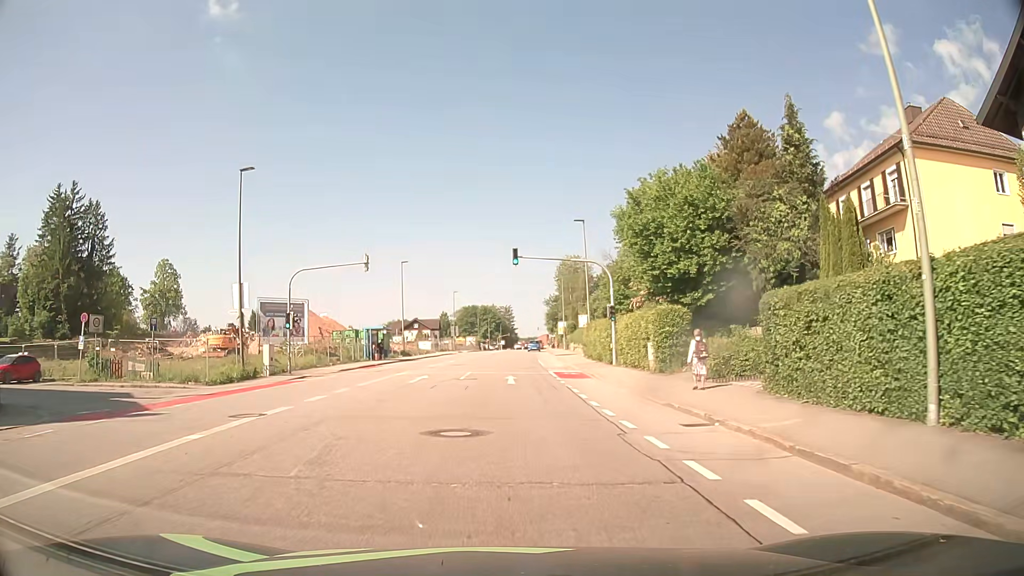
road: residential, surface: asphalt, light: Day
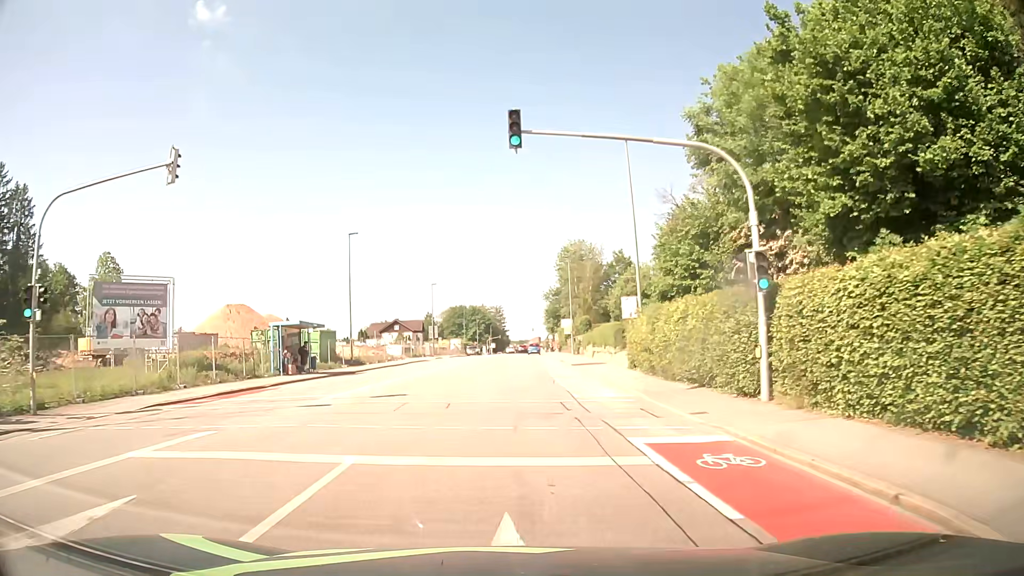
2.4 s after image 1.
(-0.1, +21.7) m; +1°
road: tertiary
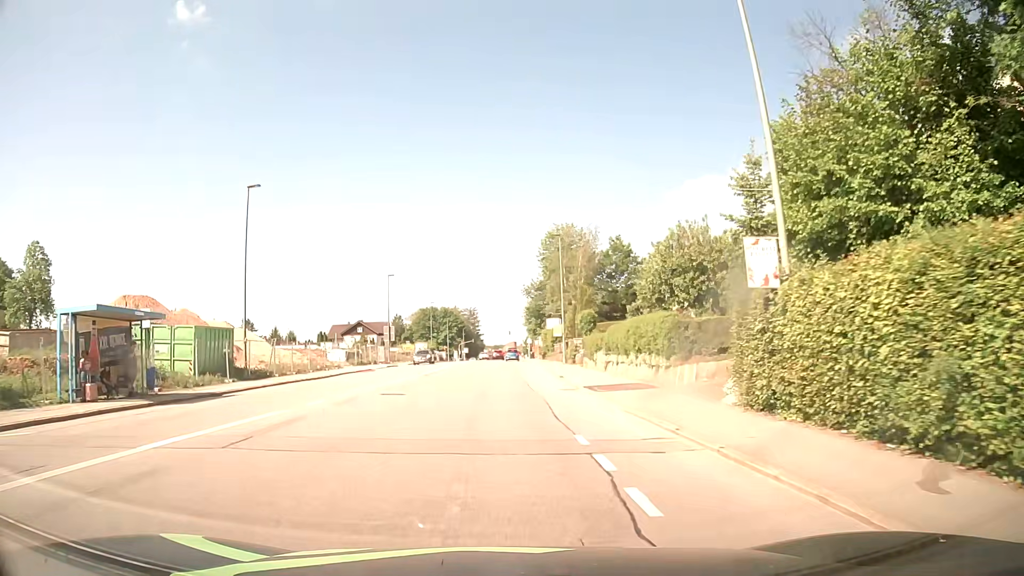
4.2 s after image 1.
(+0.3, +17.5) m; +2°
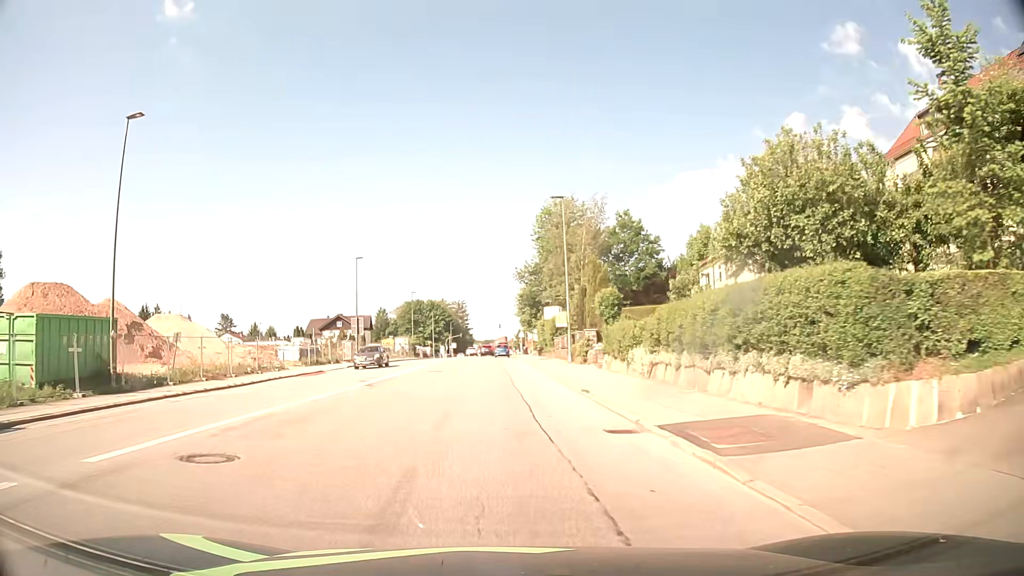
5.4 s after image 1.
(+0.1, +12.2) m; +1°
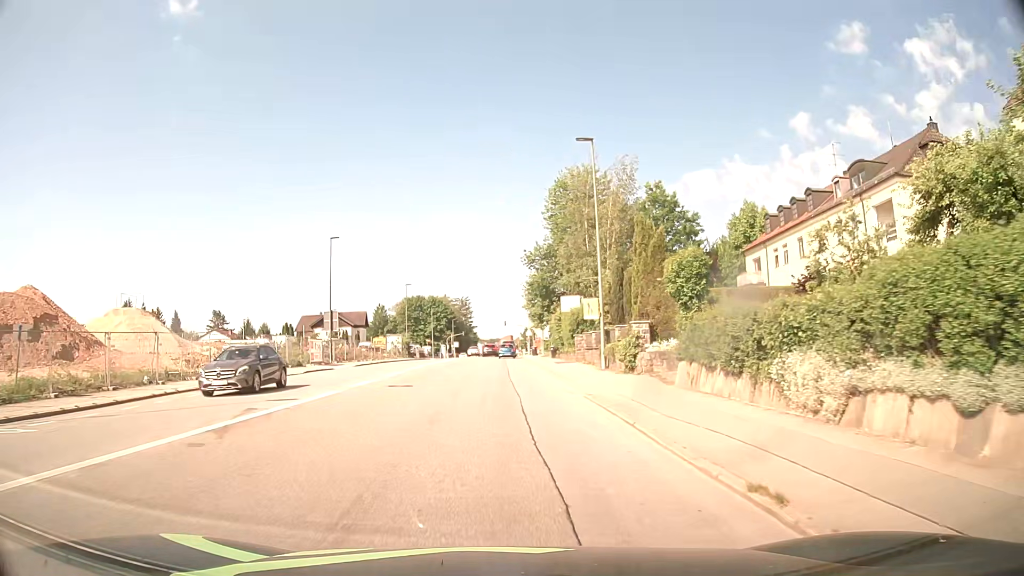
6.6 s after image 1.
(-0.1, +12.1) m; -1°
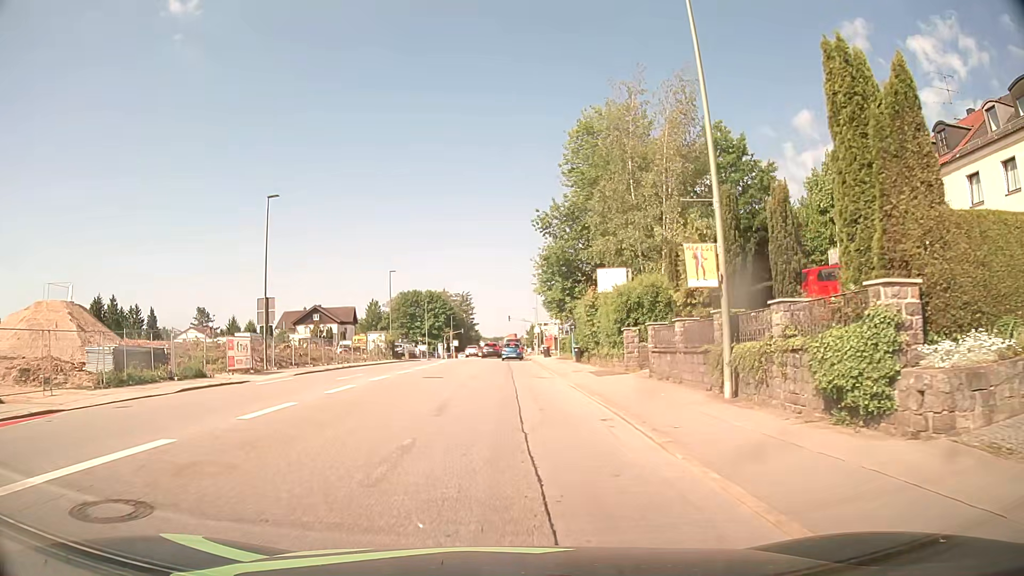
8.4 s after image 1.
(-0.1, +15.9) m; 0°
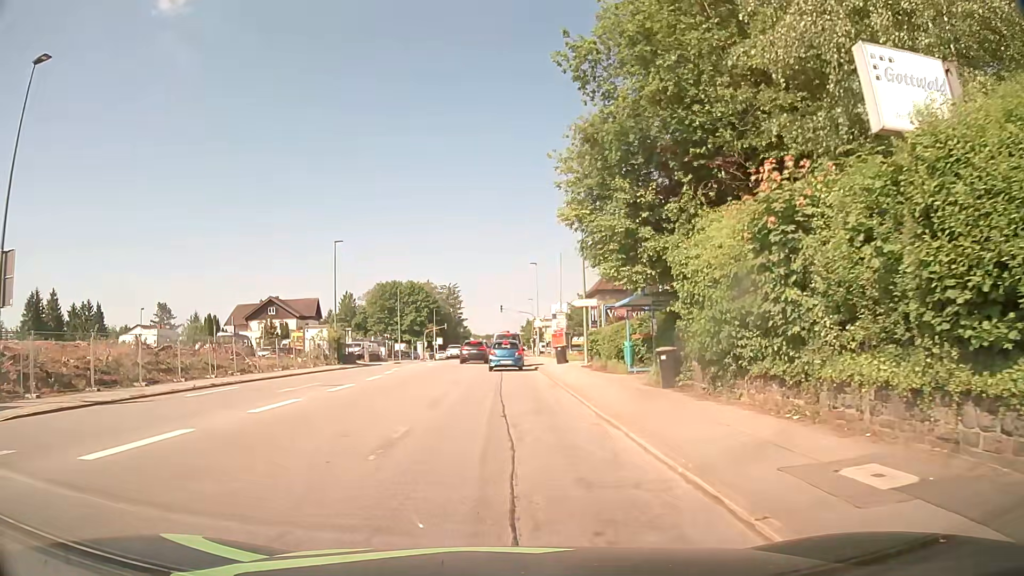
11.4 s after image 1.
(0.0, +22.6) m; +1°
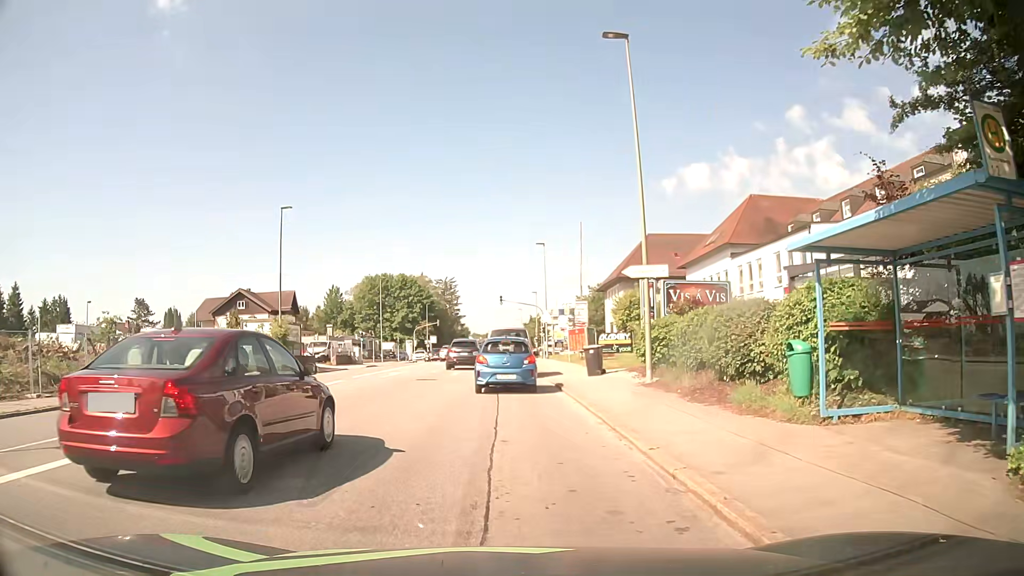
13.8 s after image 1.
(-0.2, +13.8) m; -1°
(0, +10) (0, +20) (0, +30) (0, +40) (0, +50) (0, +60) (0, +70) (0, +80) (0, +90) (0, +100) m
